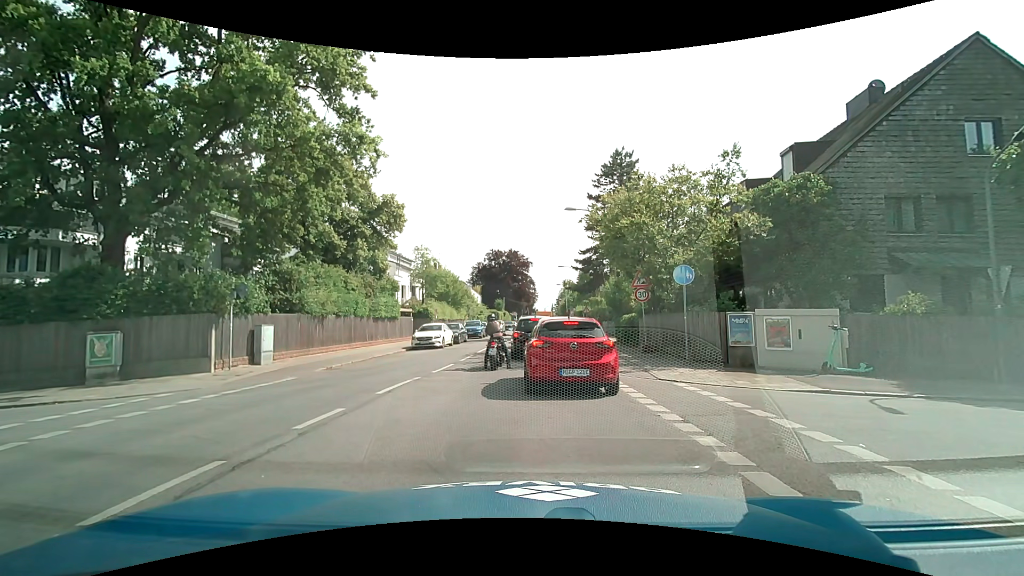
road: secondary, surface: asphalt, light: Day
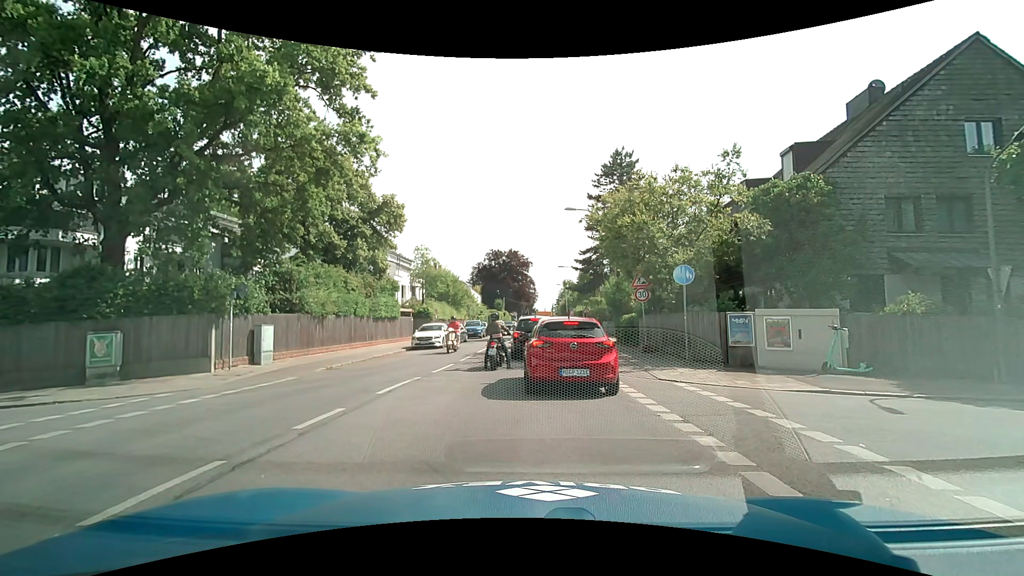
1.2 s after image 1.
(0.0, 0.0) m; 0°
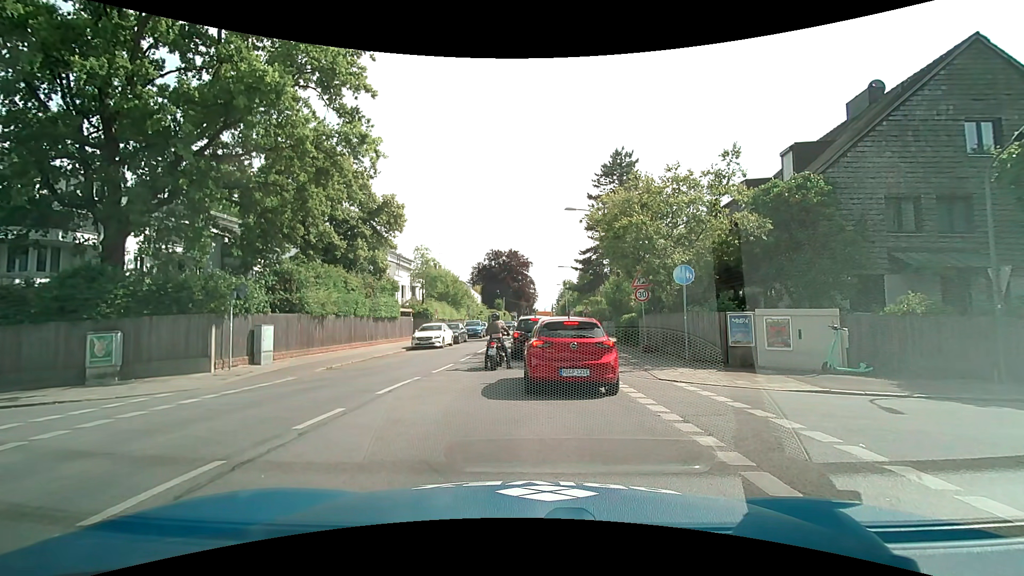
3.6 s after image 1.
(0.0, 0.0) m; 0°
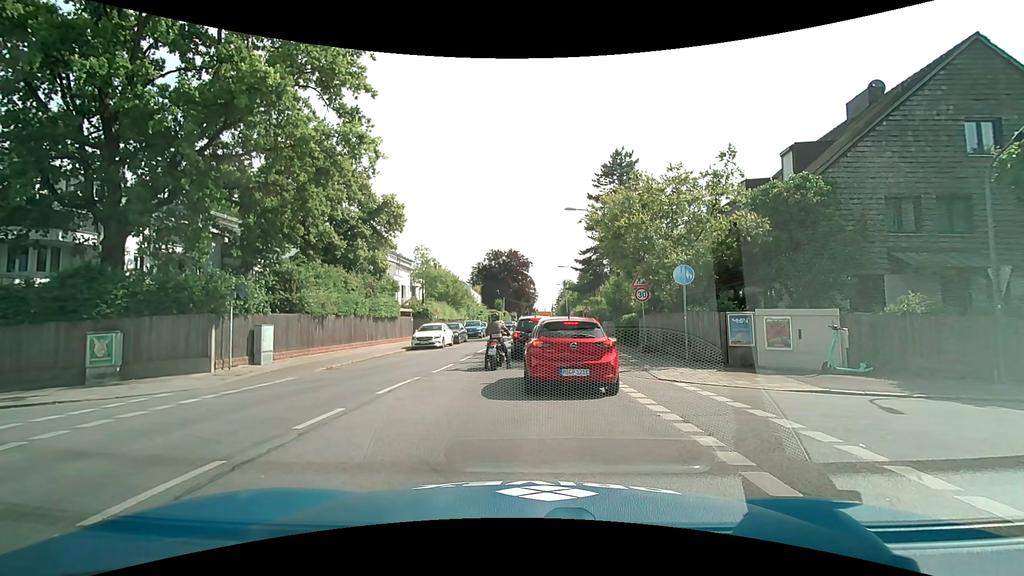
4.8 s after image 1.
(0.0, 0.0) m; 0°
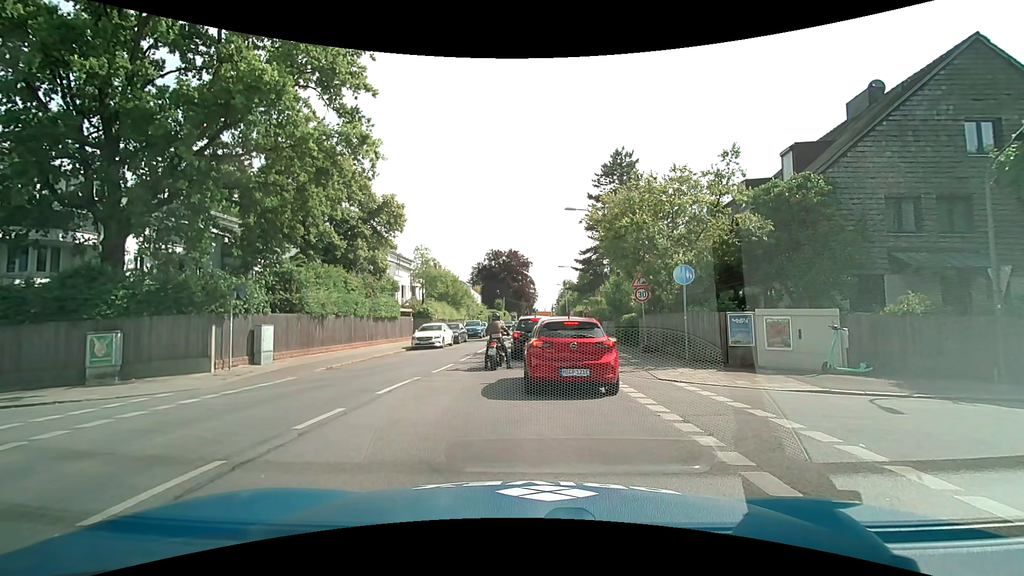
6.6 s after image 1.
(0.0, 0.0) m; 0°
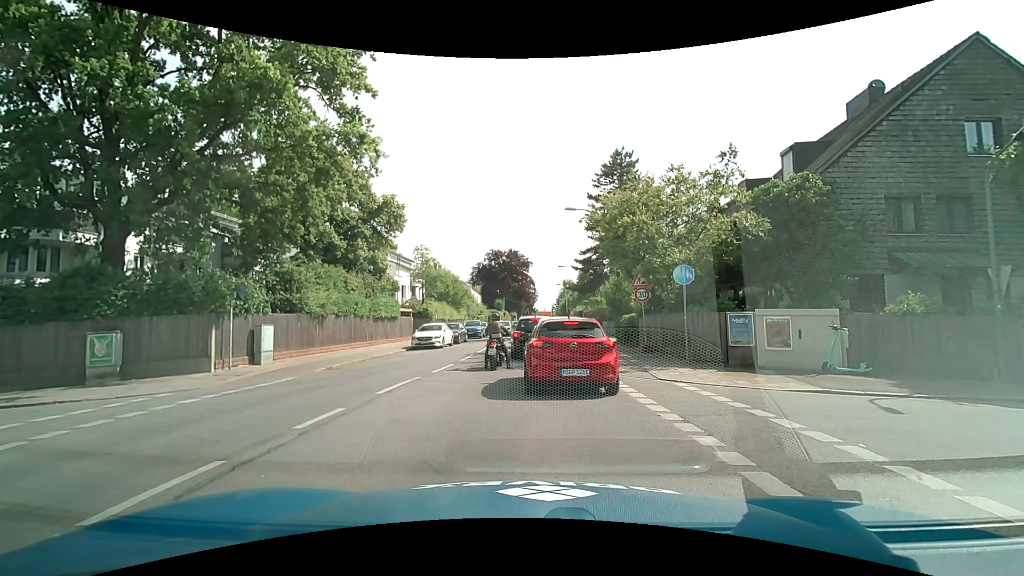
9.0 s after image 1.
(0.0, 0.0) m; 0°
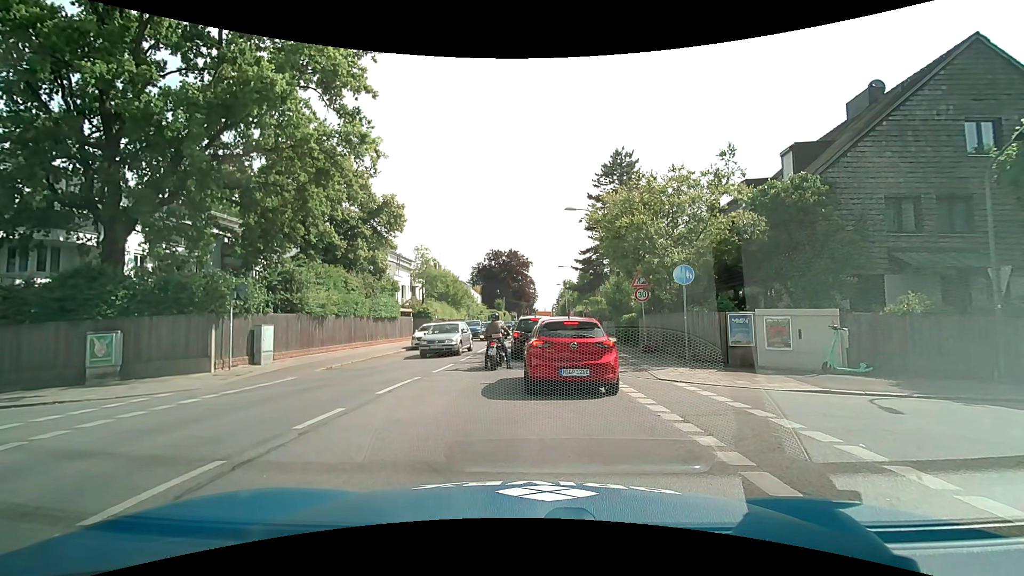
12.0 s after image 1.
(0.0, 0.0) m; 0°
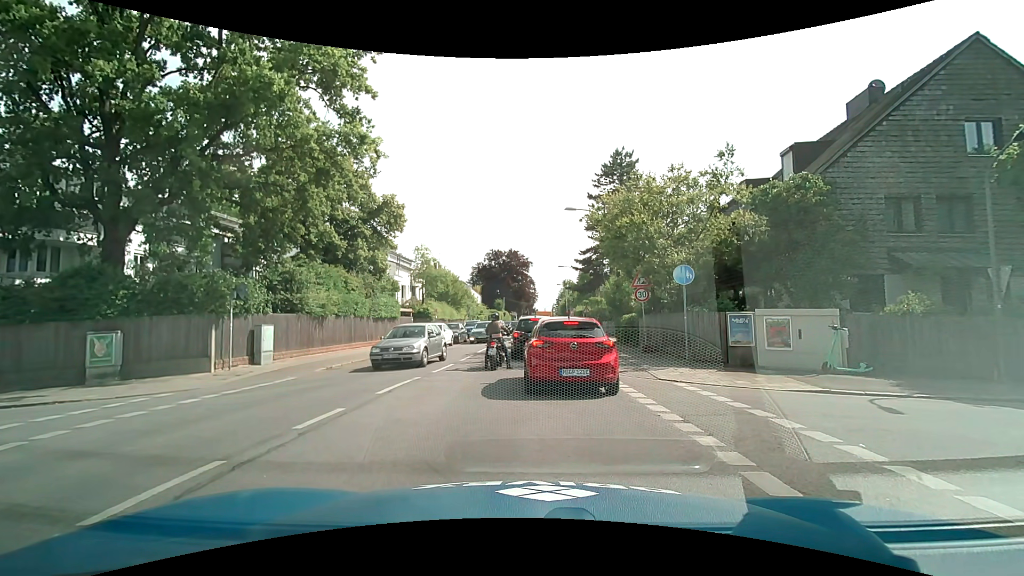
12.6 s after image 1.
(0.0, 0.0) m; 0°
(0, +10) (0, +20) (0, +30) (0, +40) (0, +50) (+1, +60) (+1, +70) (+1, +80) (+2, +90) (+2, +100) m
